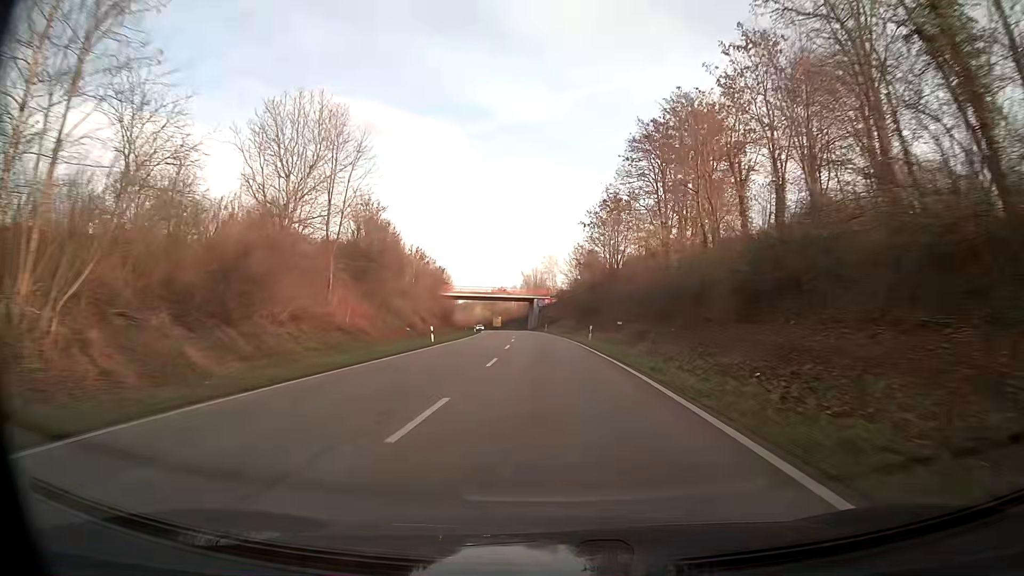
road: primary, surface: asphalt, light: Day
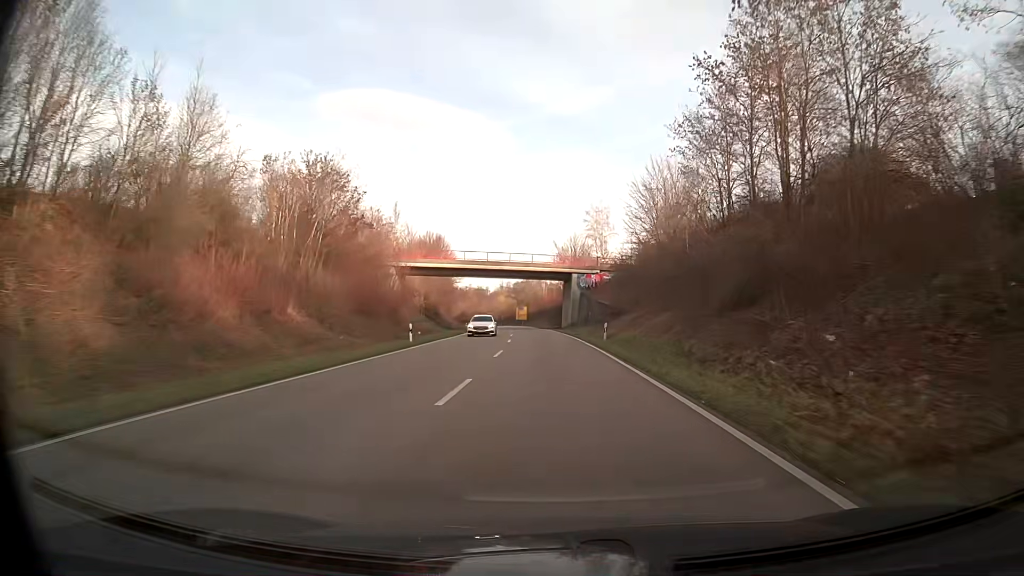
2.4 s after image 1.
(-1.6, +57.7) m; -3°
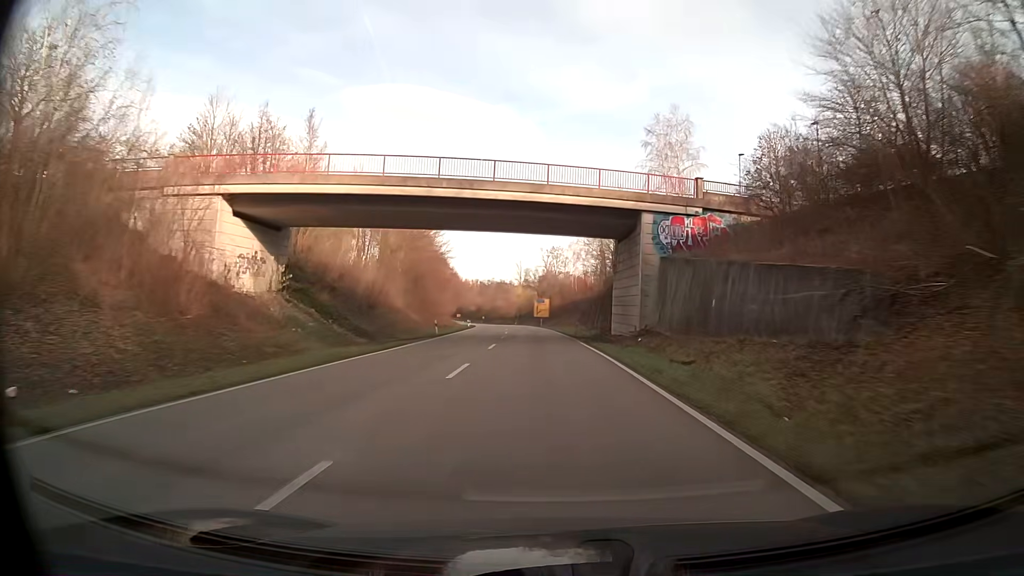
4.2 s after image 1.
(-0.9, +44.2) m; -2°
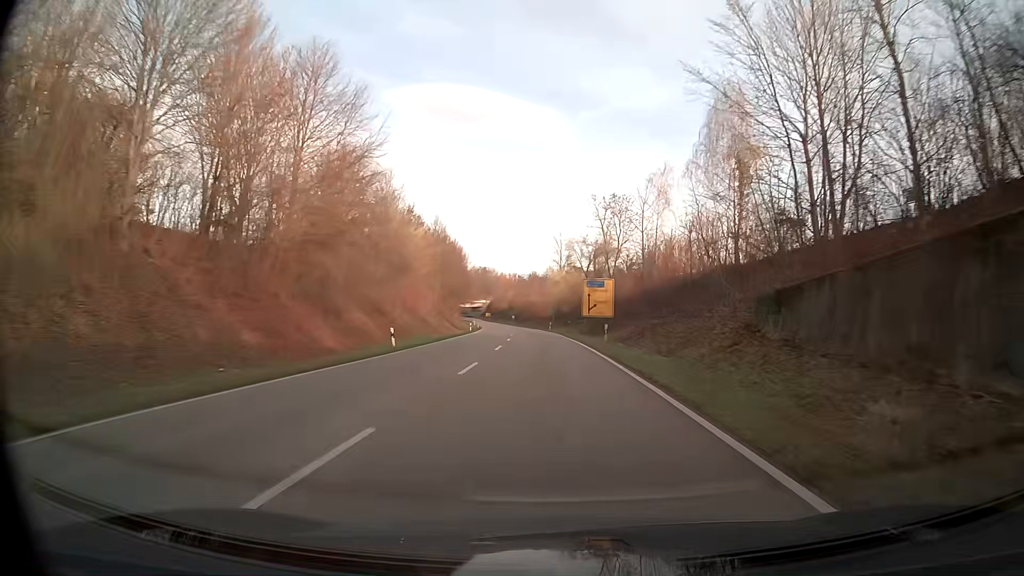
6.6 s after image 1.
(-1.2, +58.7) m; -4°
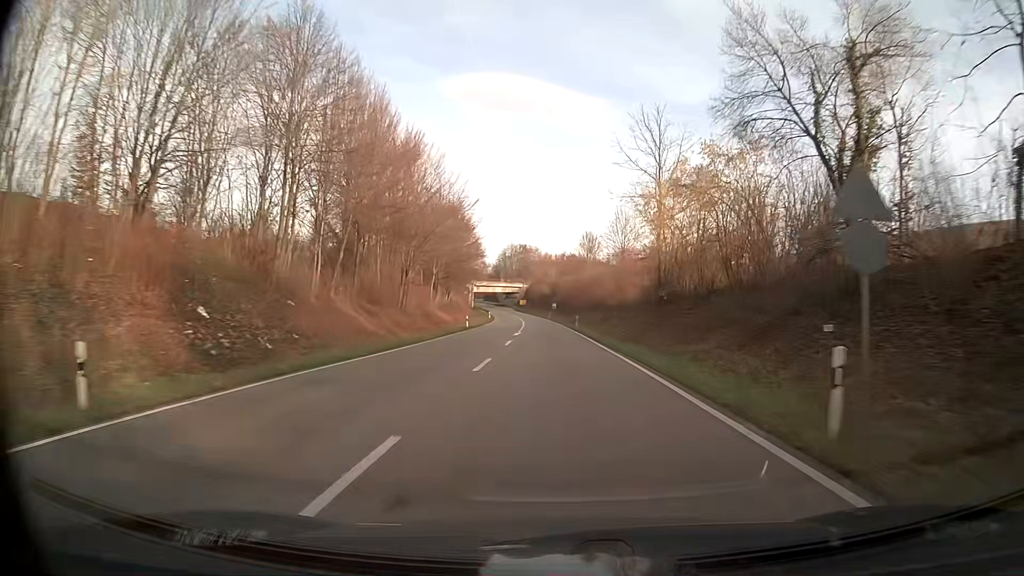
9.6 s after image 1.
(-3.0, +73.1) m; -4°
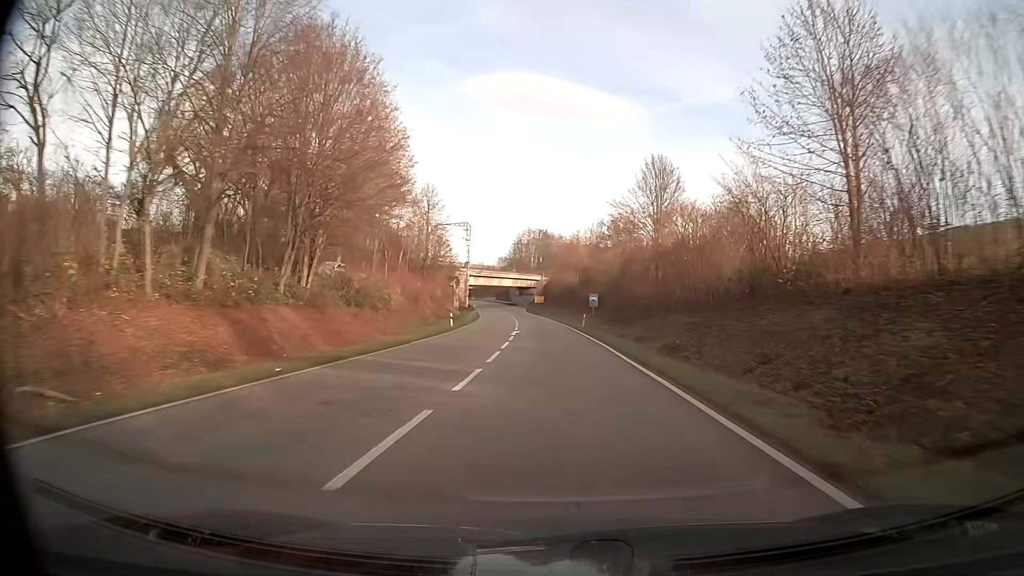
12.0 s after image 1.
(-1.0, +58.4) m; -2°
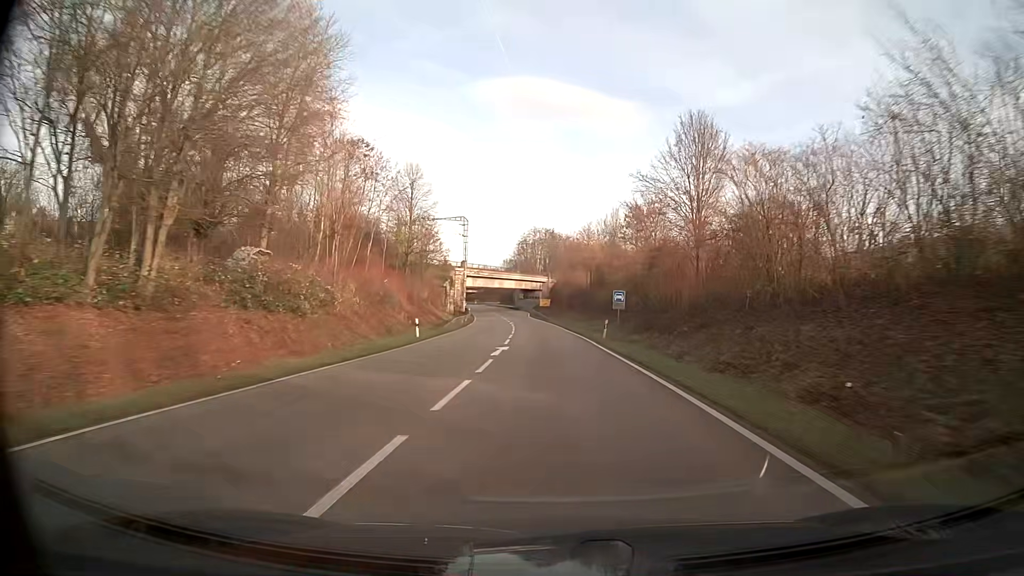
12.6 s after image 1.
(-0.1, +14.6) m; -1°
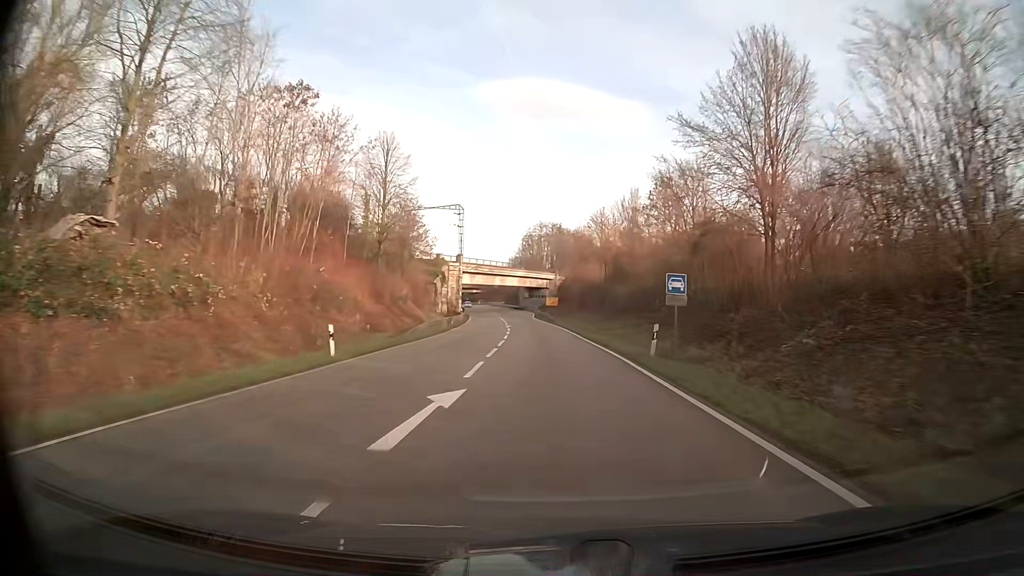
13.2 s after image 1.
(-0.1, +14.5) m; -1°
